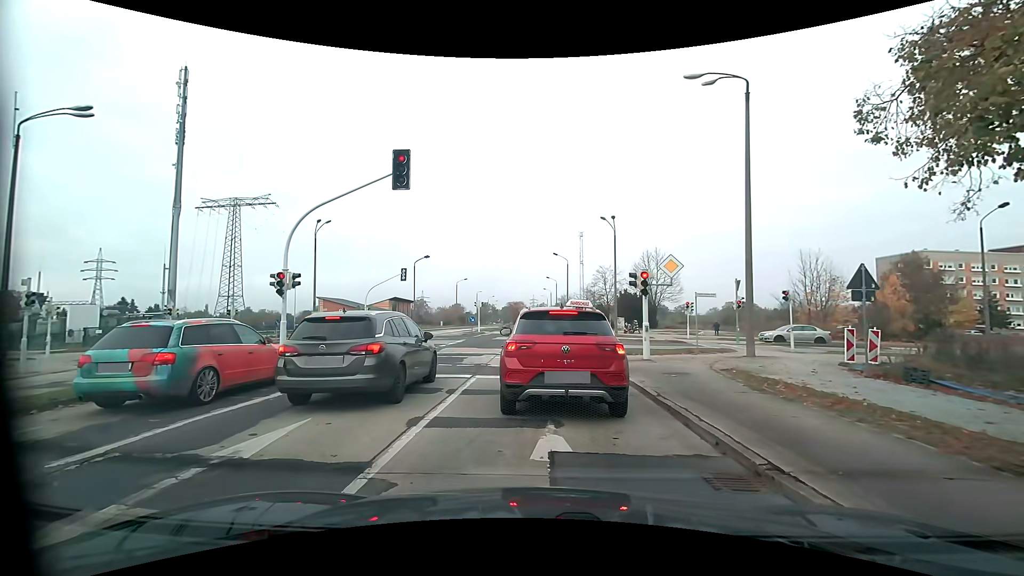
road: tertiary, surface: asphalt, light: Day
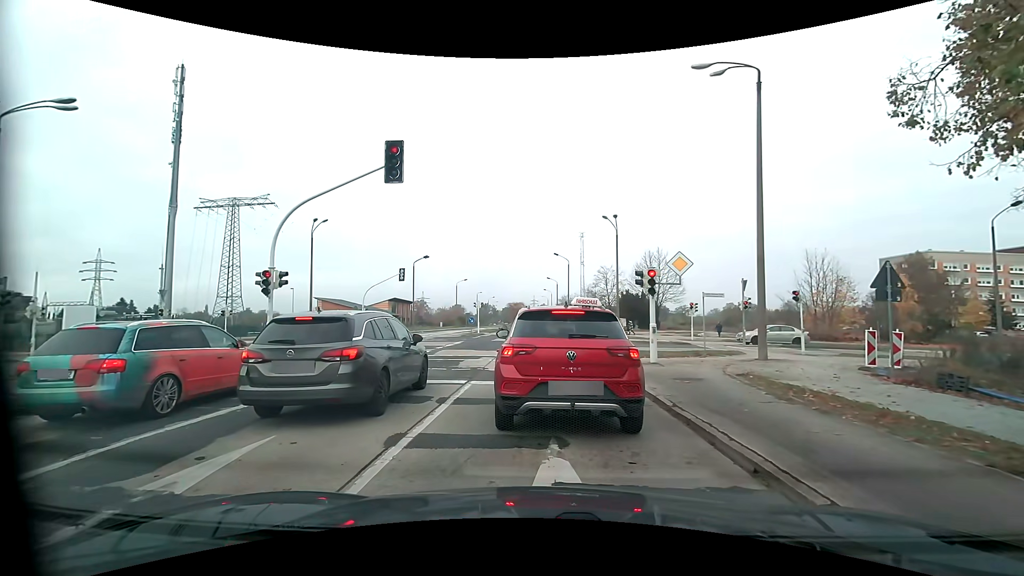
(0.0, +0.9) m; 0°
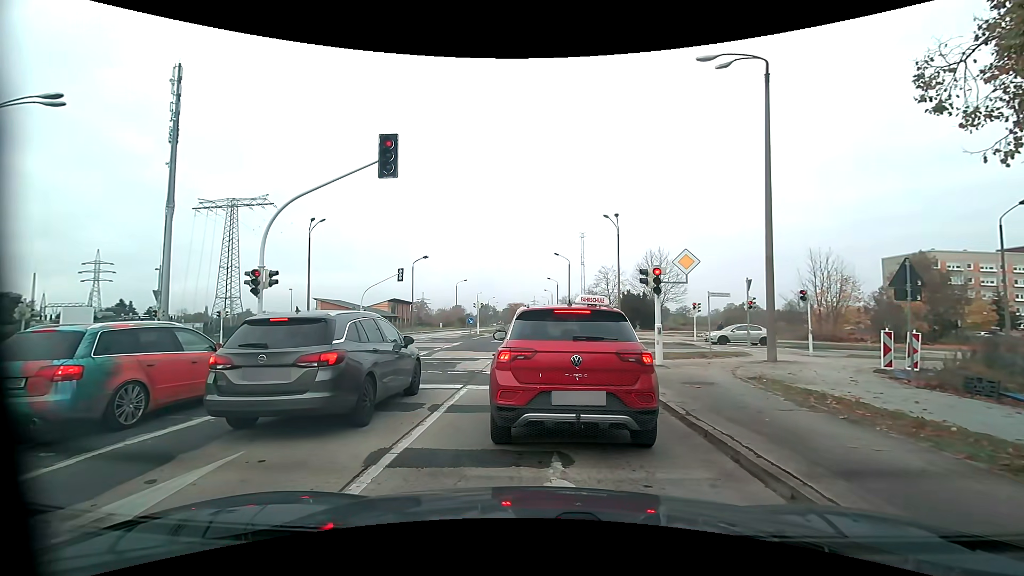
(0.0, +0.6) m; 0°
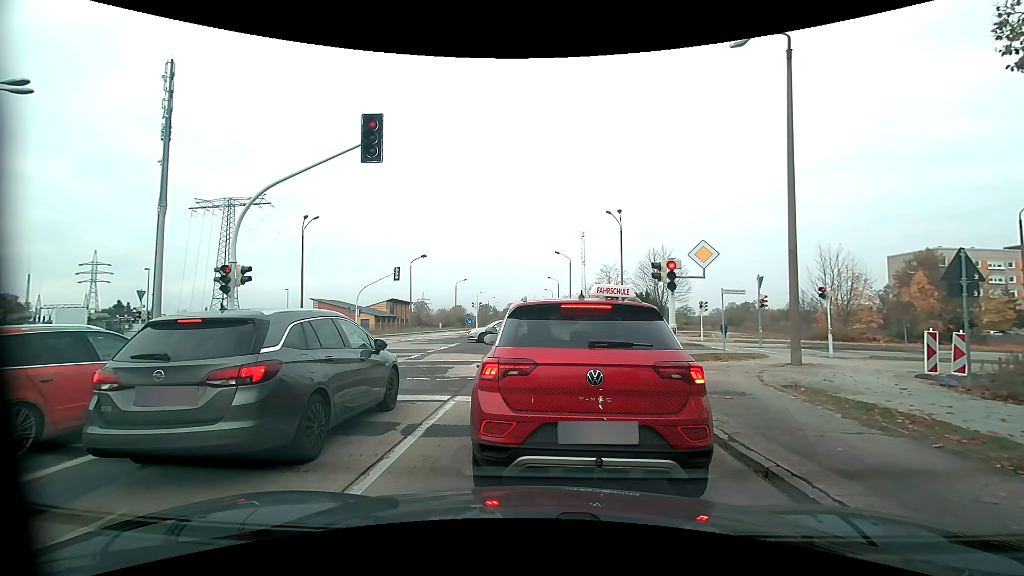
(0.0, +1.5) m; 0°
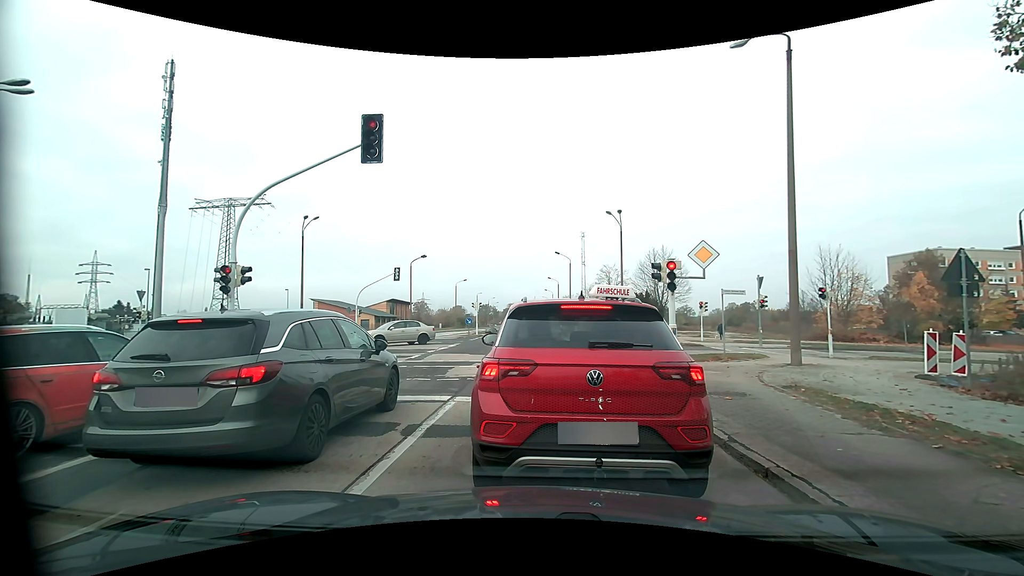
(0.0, 0.0) m; 0°
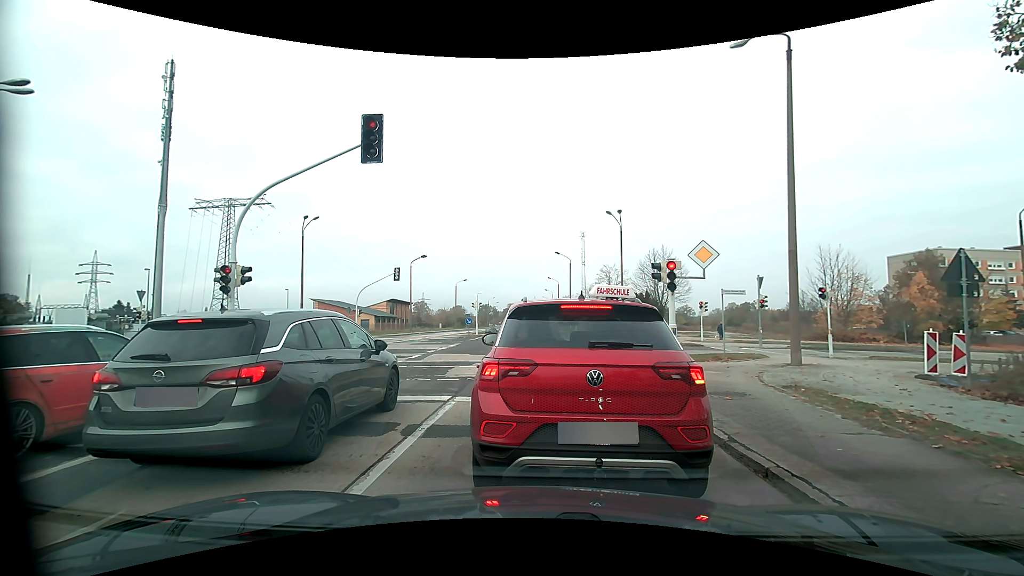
(0.0, 0.0) m; 0°
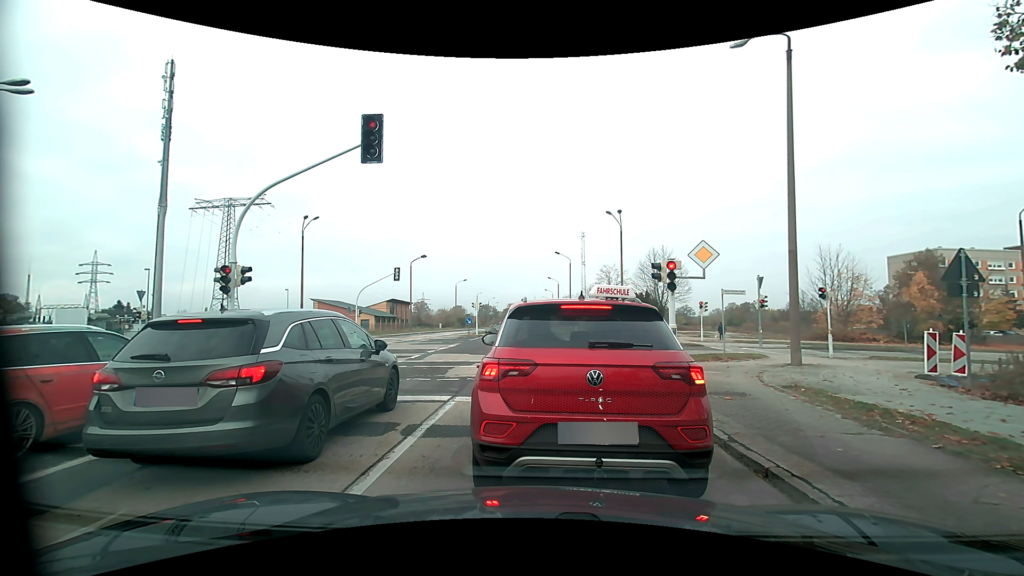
(0.0, 0.0) m; 0°
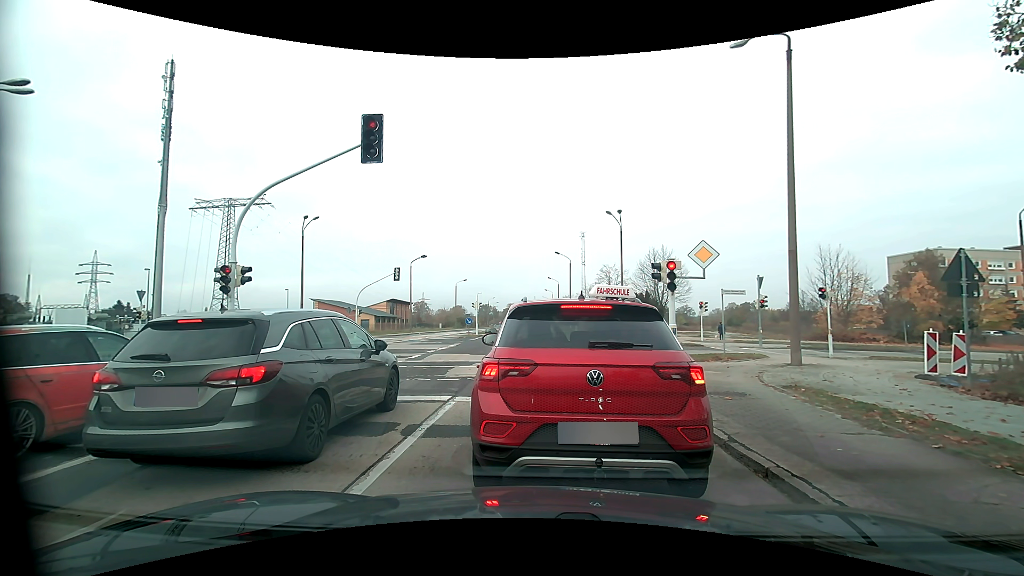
(0.0, 0.0) m; 0°
(0, +10) (0, +20) (-1, +30) (-1, +40) (-1, +50) (-1, +60) (-2, +70) (-2, +80) (-2, +90) (-2, +100) m
